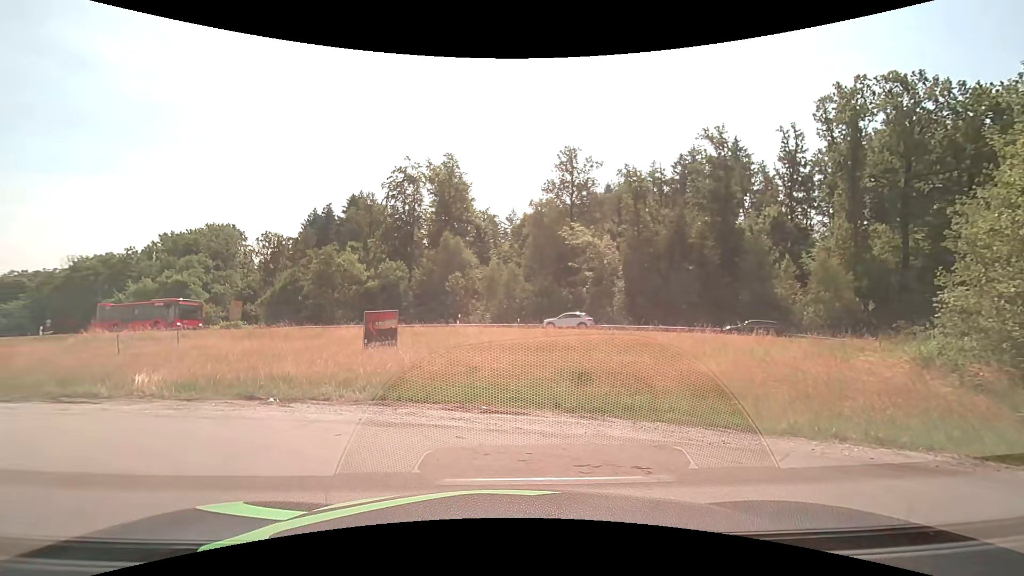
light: Day
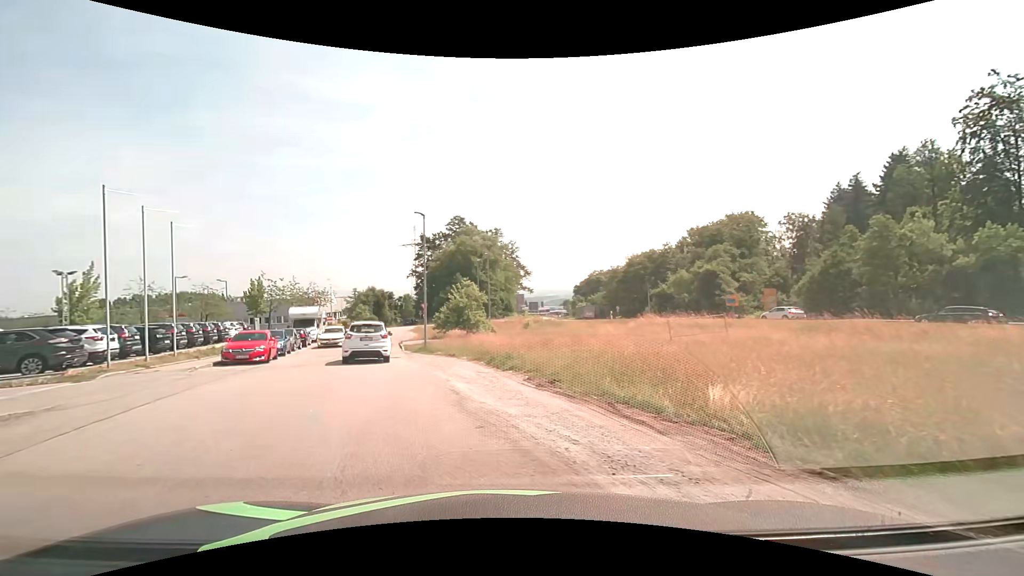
(-3.9, +8.3) m; -52°
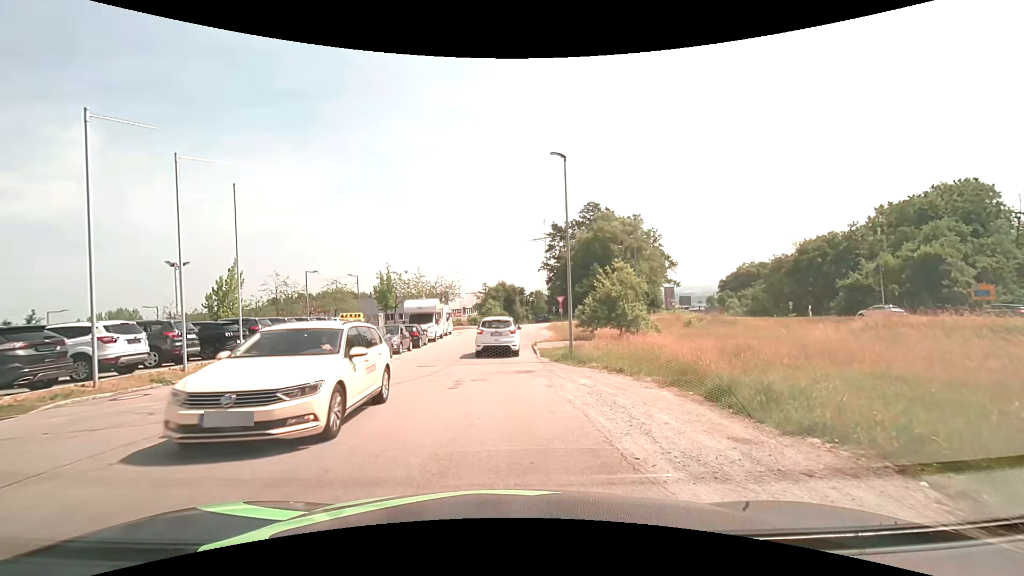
(-1.8, +9.8) m; -15°
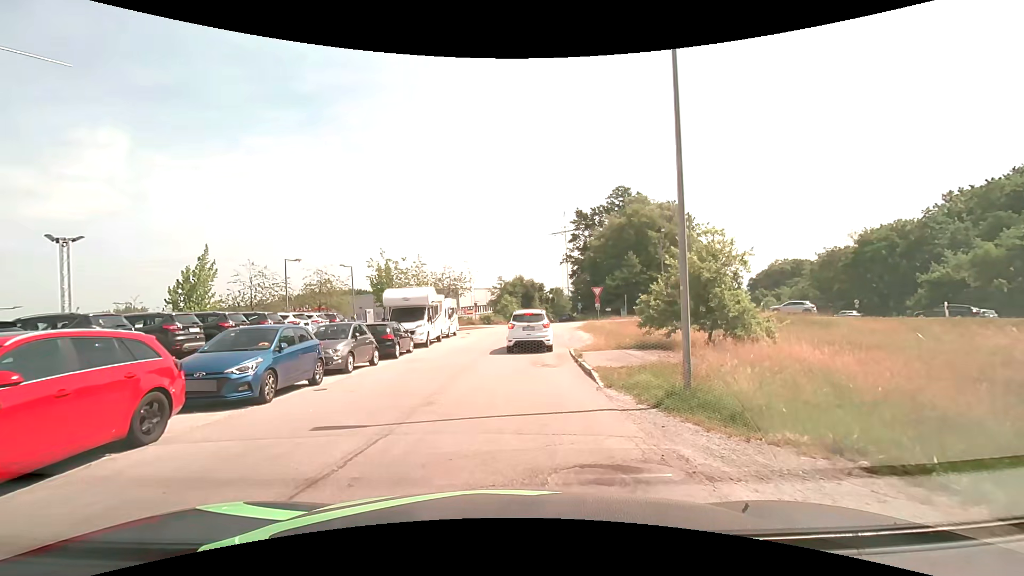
(-0.3, +10.7) m; -2°
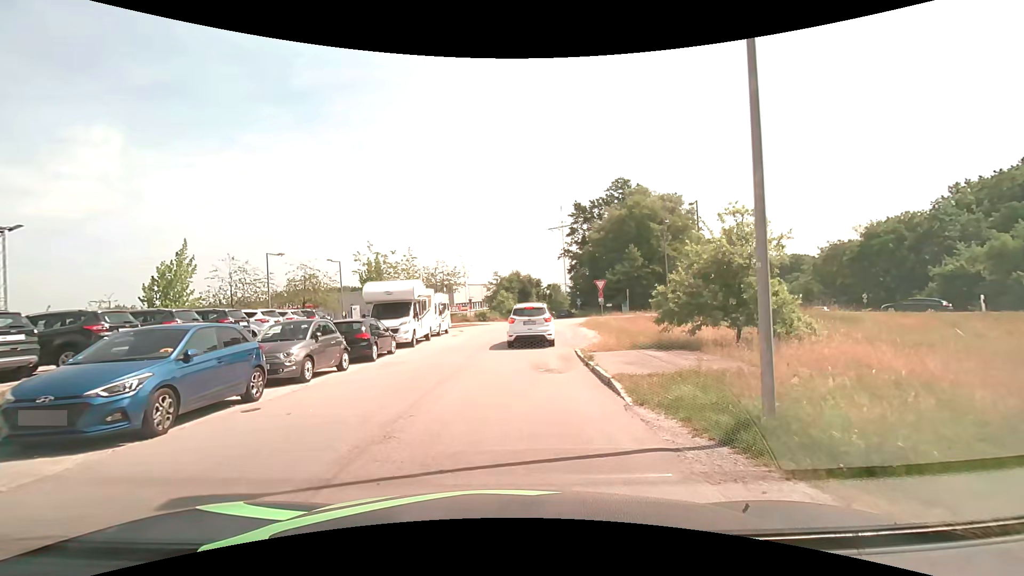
(0.0, +2.8) m; +2°
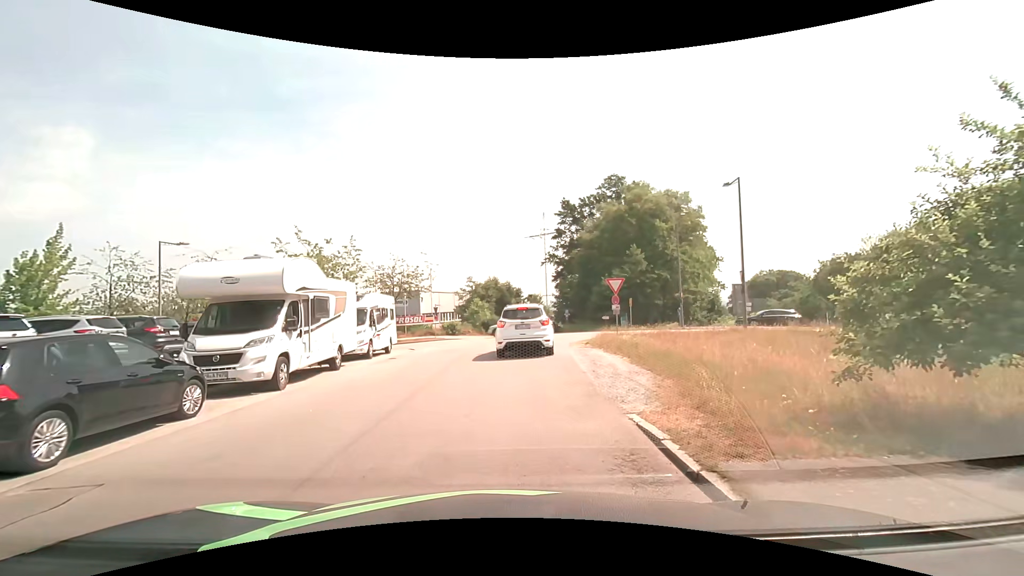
(+0.1, +10.8) m; +2°
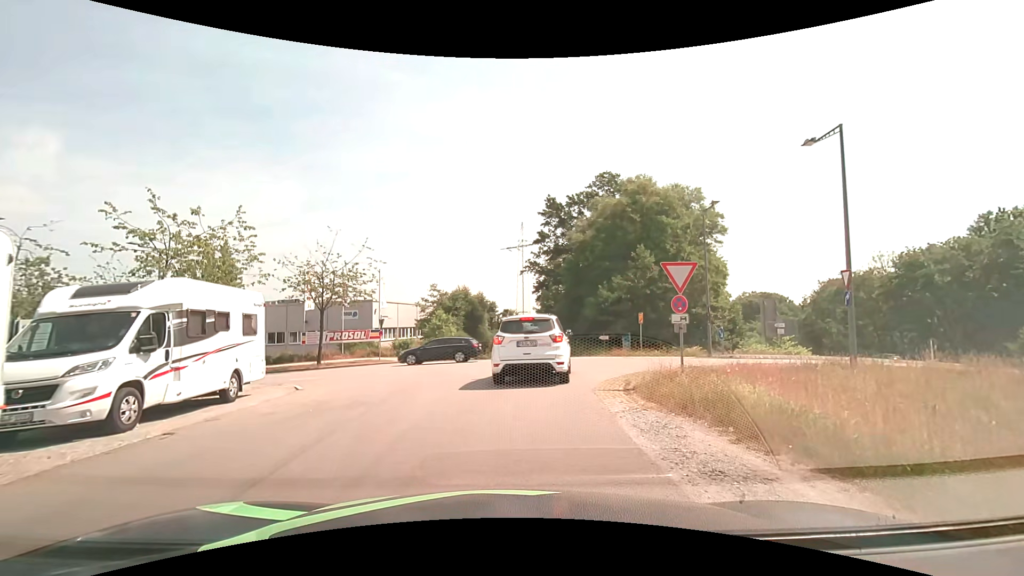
(+0.2, +11.2) m; +2°
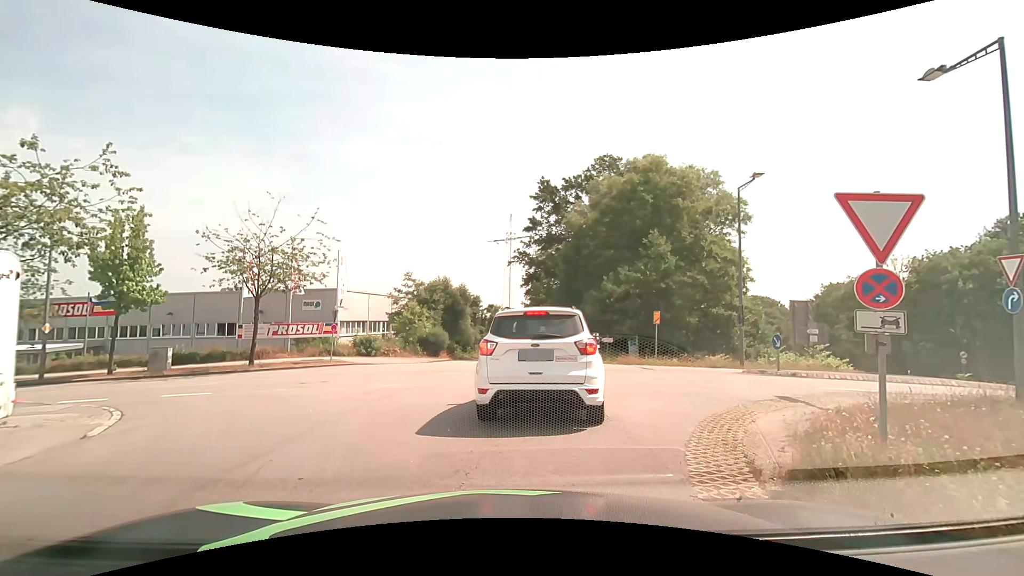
(+0.1, +6.3) m; +3°
(0, +10) (-2, +20) (-10, +24) (-20, +26) (-30, +28) (-40, +29) (-50, +30) (-60, +32) (-69, +34) (-79, +36) m
